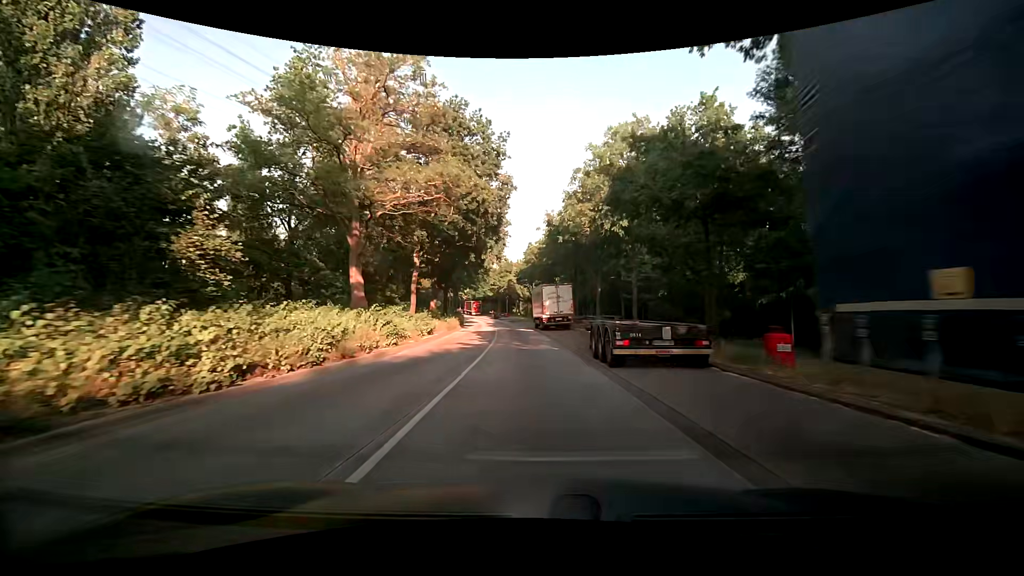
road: secondary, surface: asphalt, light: Day
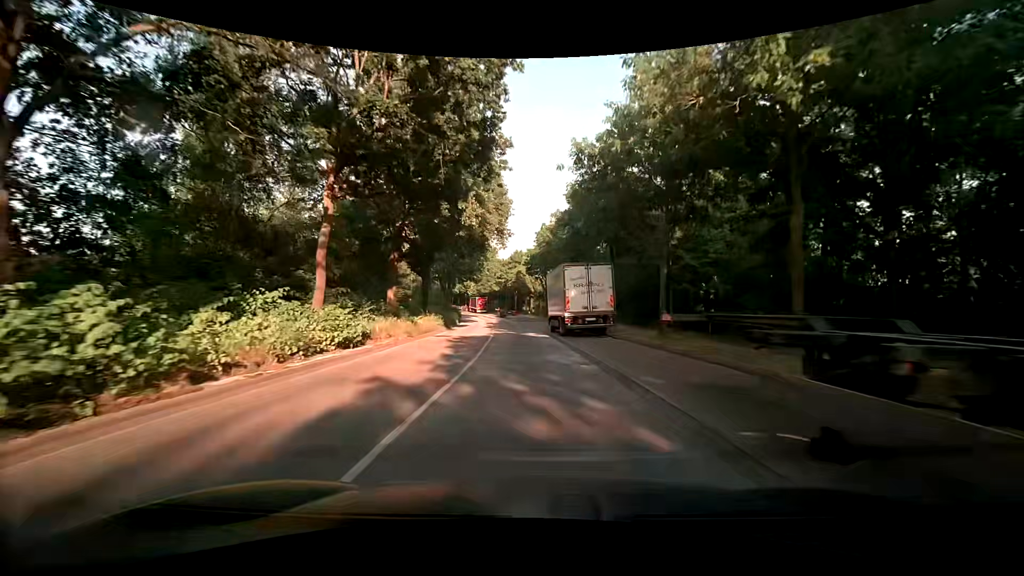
(-0.2, +15.2) m; -1°
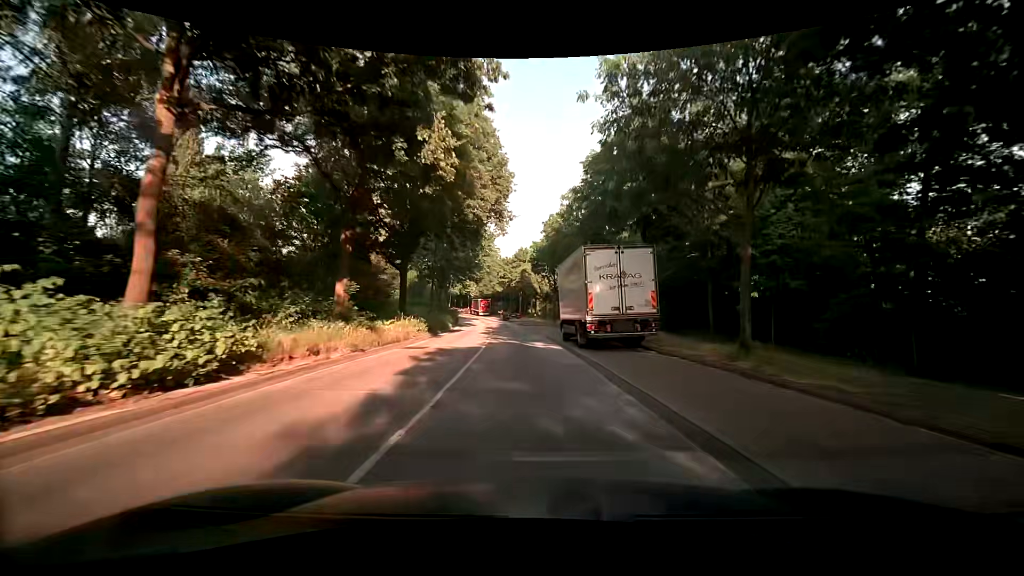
(-0.1, +7.7) m; -1°
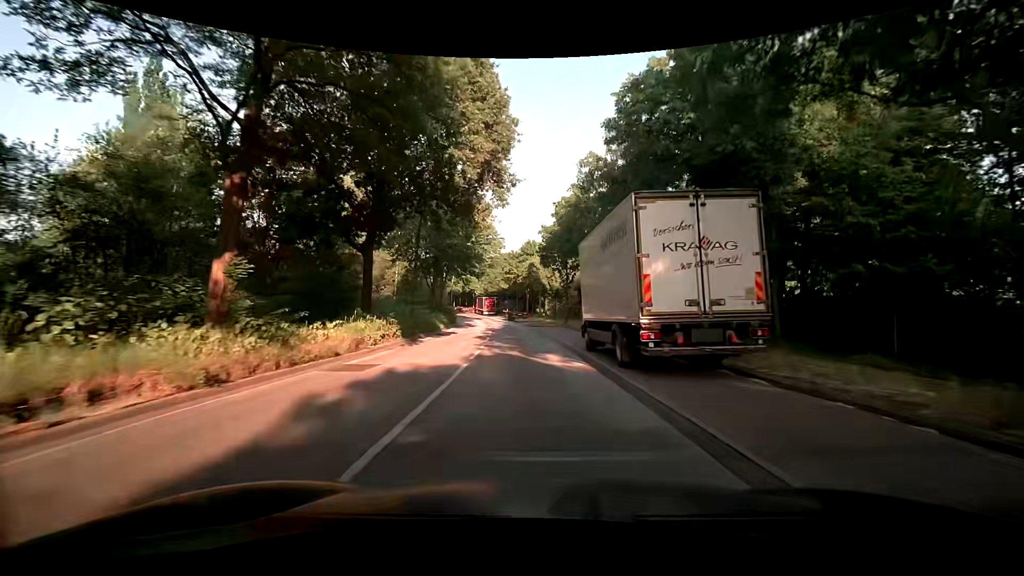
(0.0, +7.7) m; -1°
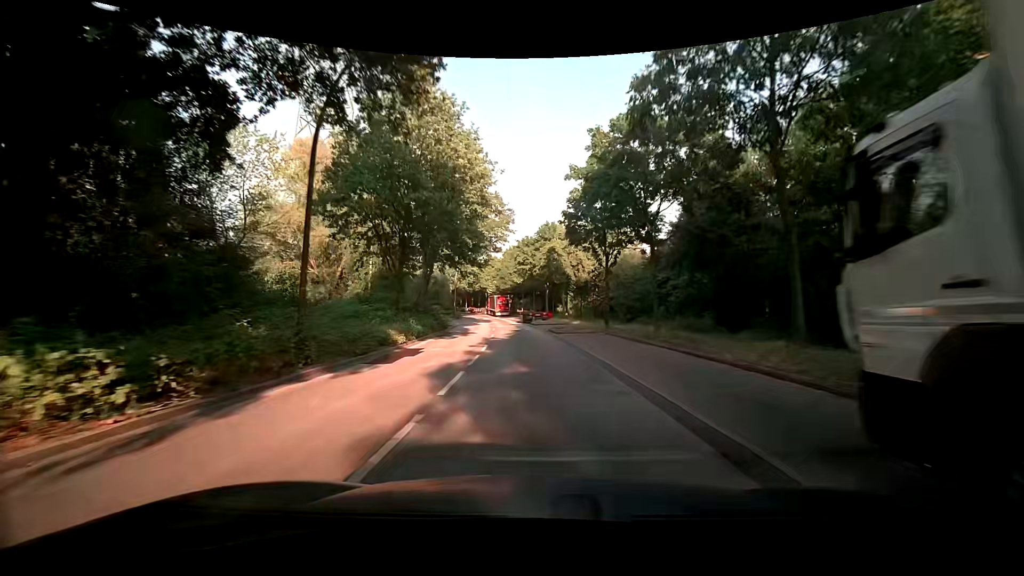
(-0.1, +15.4) m; -2°
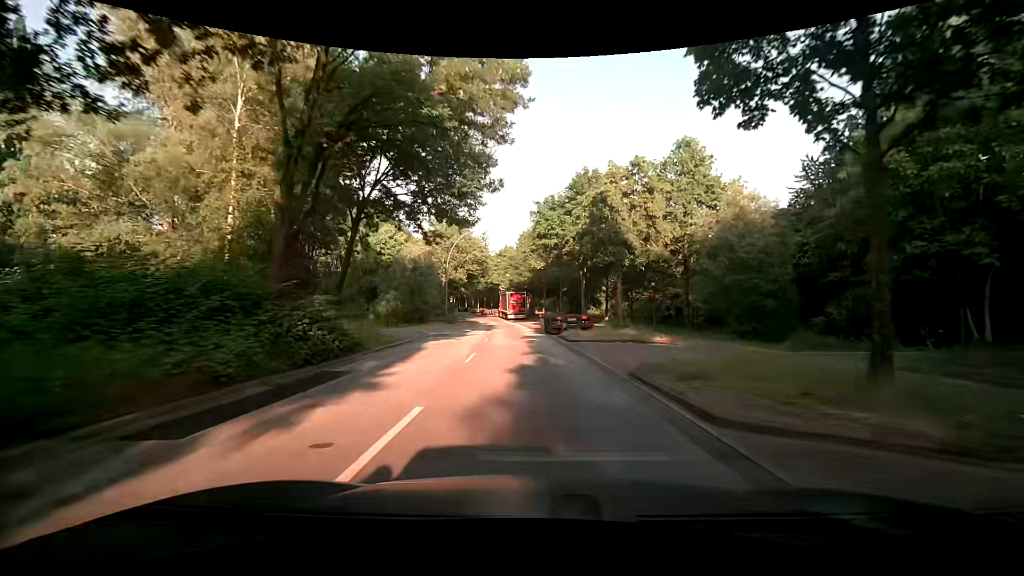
(-0.4, +23.3) m; -3°
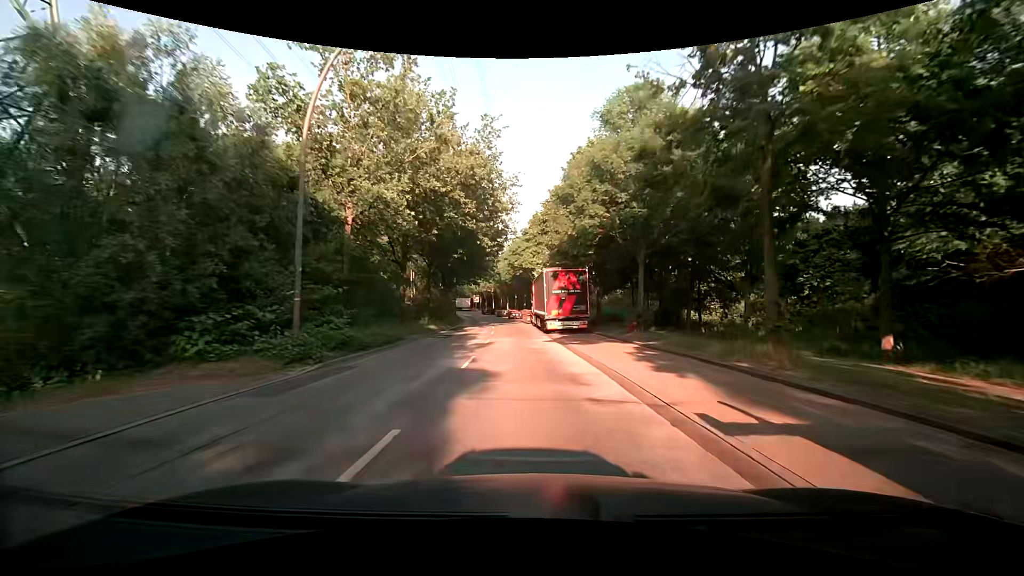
(-1.2, +38.9) m; -3°
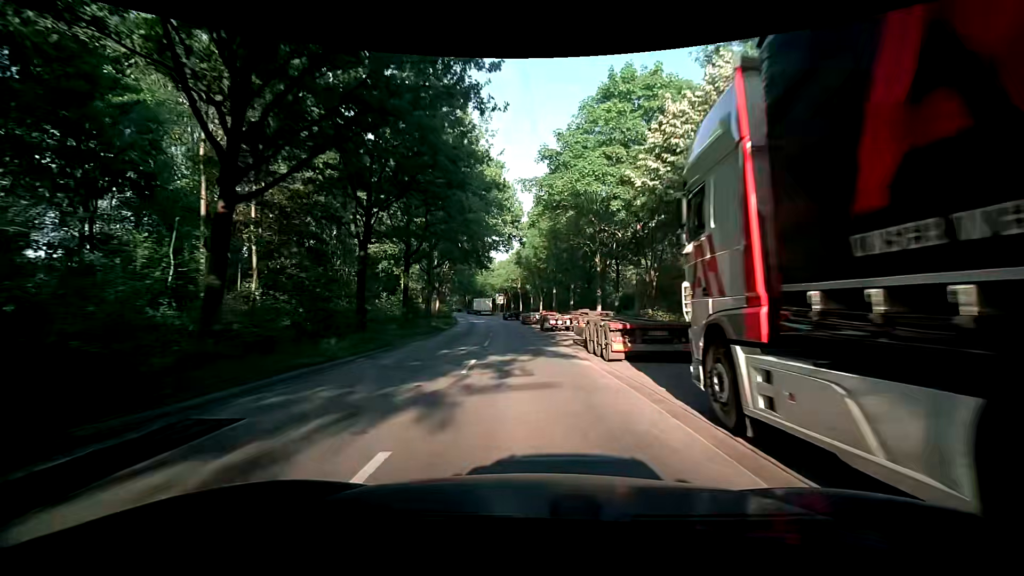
(-2.0, +38.6) m; -7°
(0, +10) (0, +20) (0, +30) (0, +40) (-1, +50) (-2, +60) (-3, +70) (-4, +80) (-5, +90) (-6, +100) m
